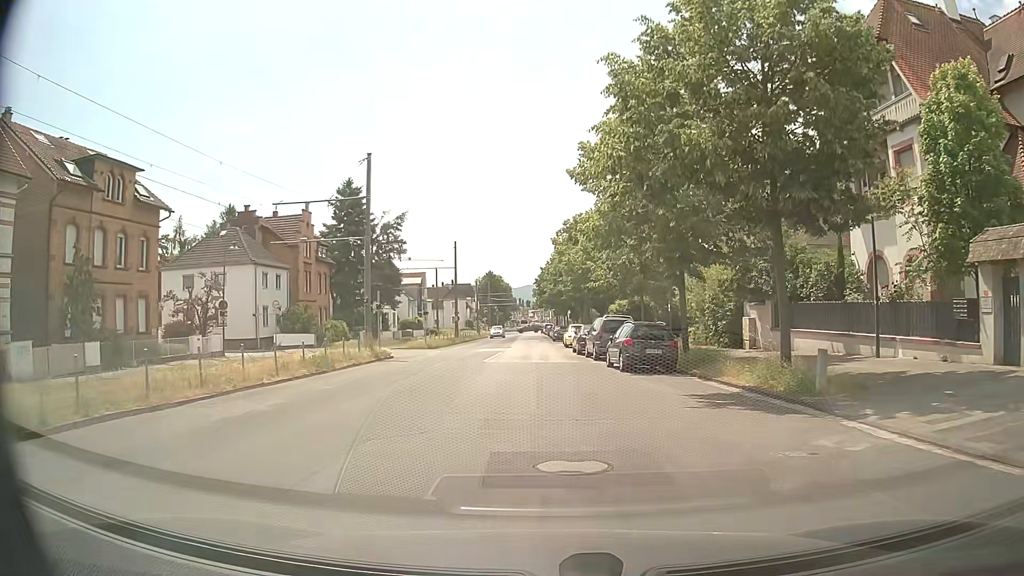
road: tertiary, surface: asphalt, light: Day
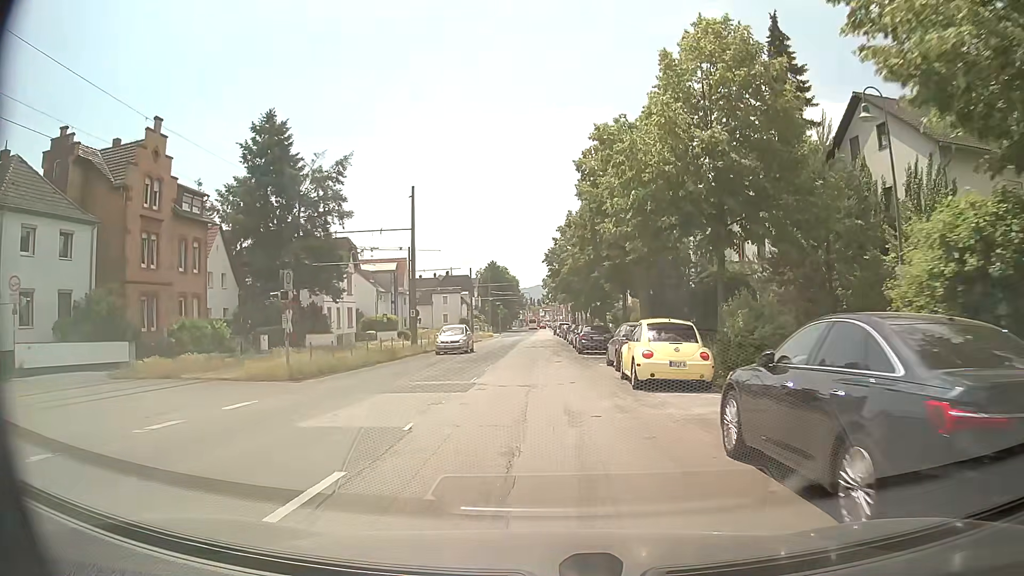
(-0.1, +28.8) m; 0°
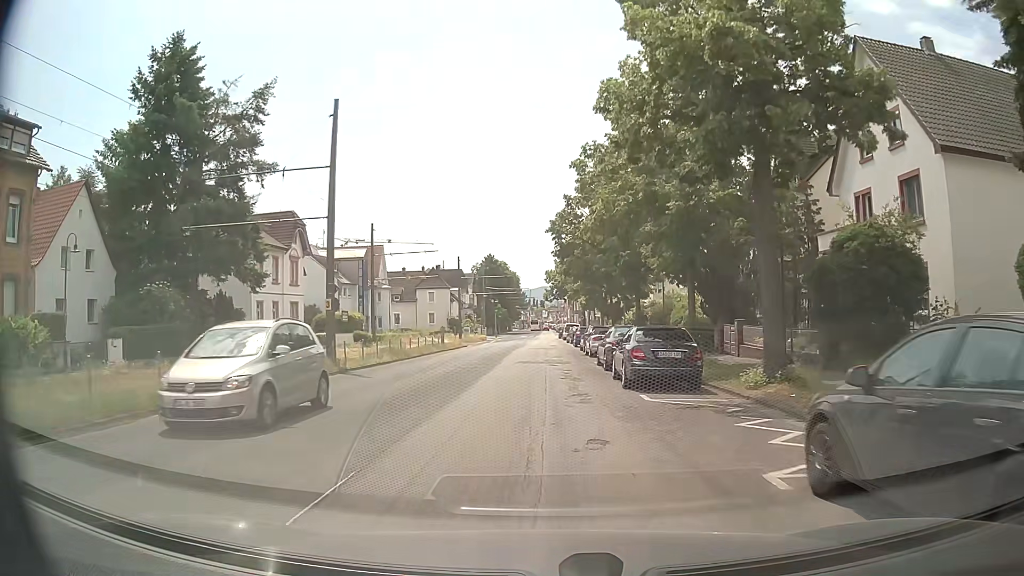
(-0.2, +17.7) m; -1°
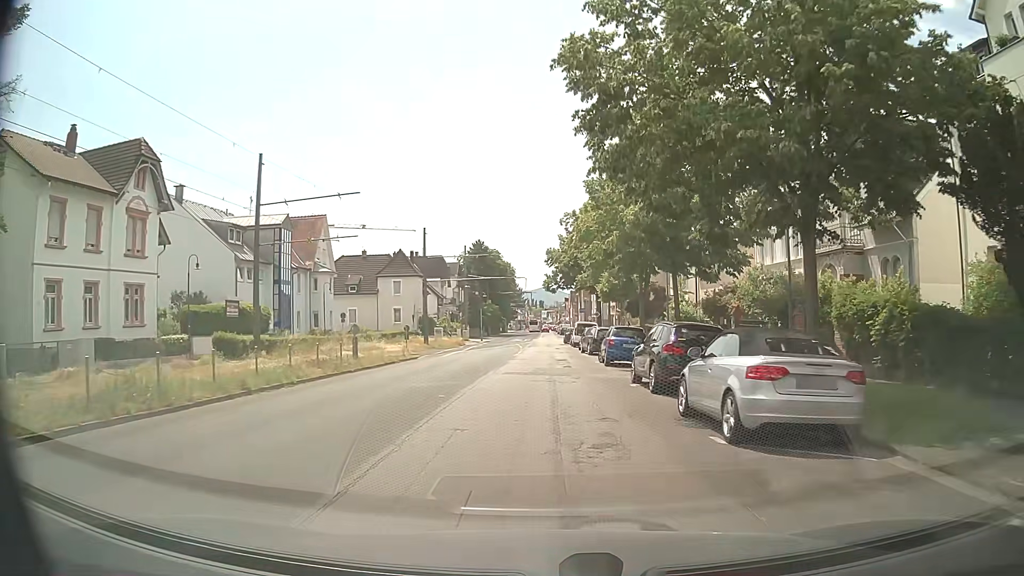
(+0.2, +24.0) m; +1°
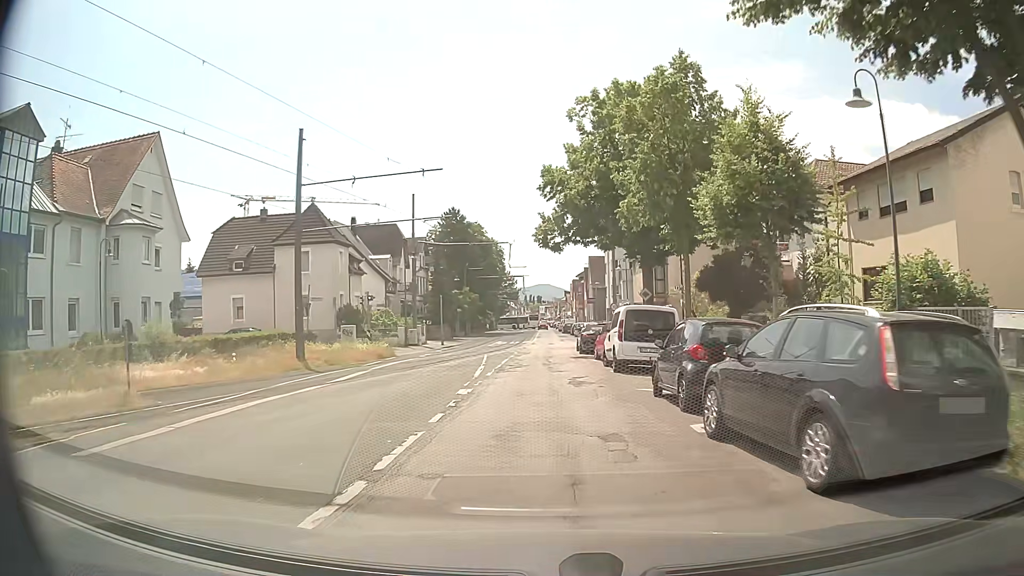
(+0.1, +30.3) m; 0°
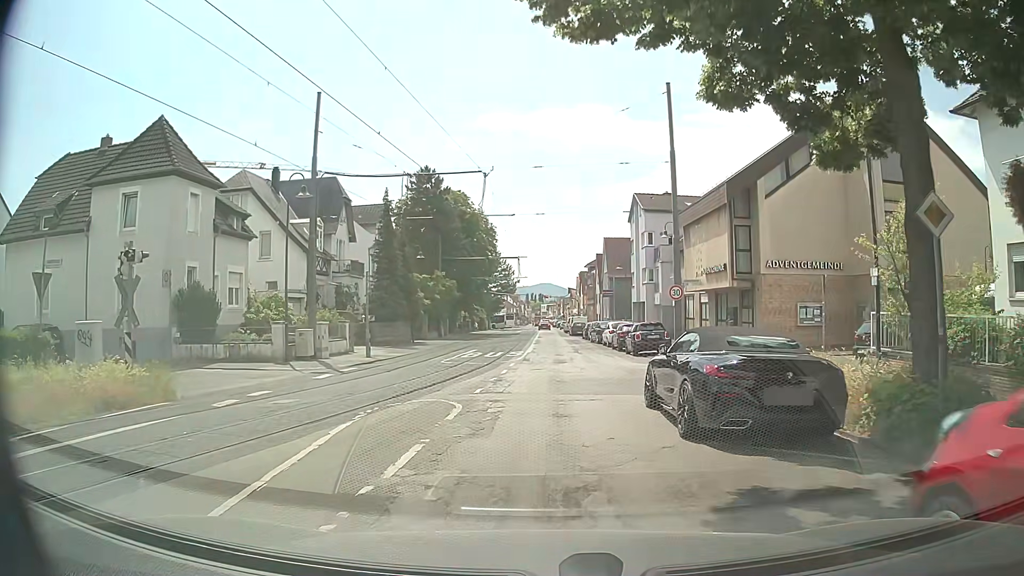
(0.0, +22.4) m; 0°
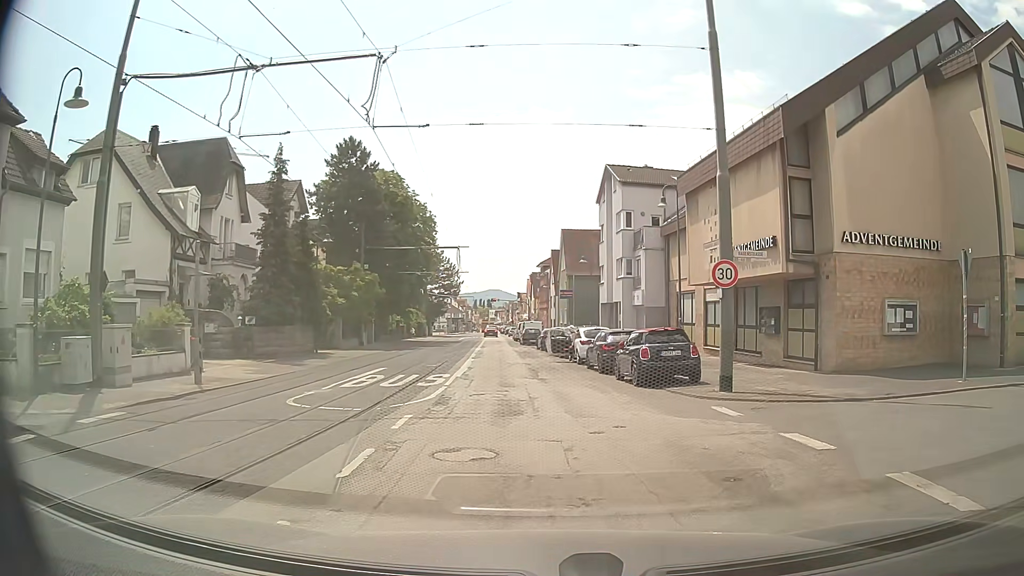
(+0.1, +12.2) m; +4°
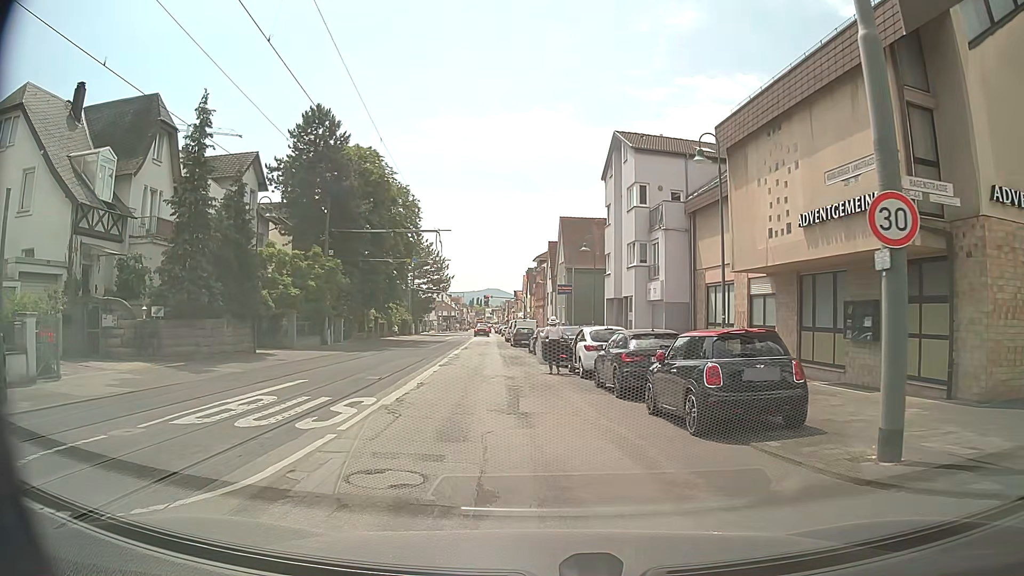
(+0.3, +7.9) m; -1°
(0, +10) (-1, +20) (-1, +30) (-2, +40) (-3, +50) (-3, +60) (-4, +70) (-4, +80) (-5, +90) (-5, +100) m
